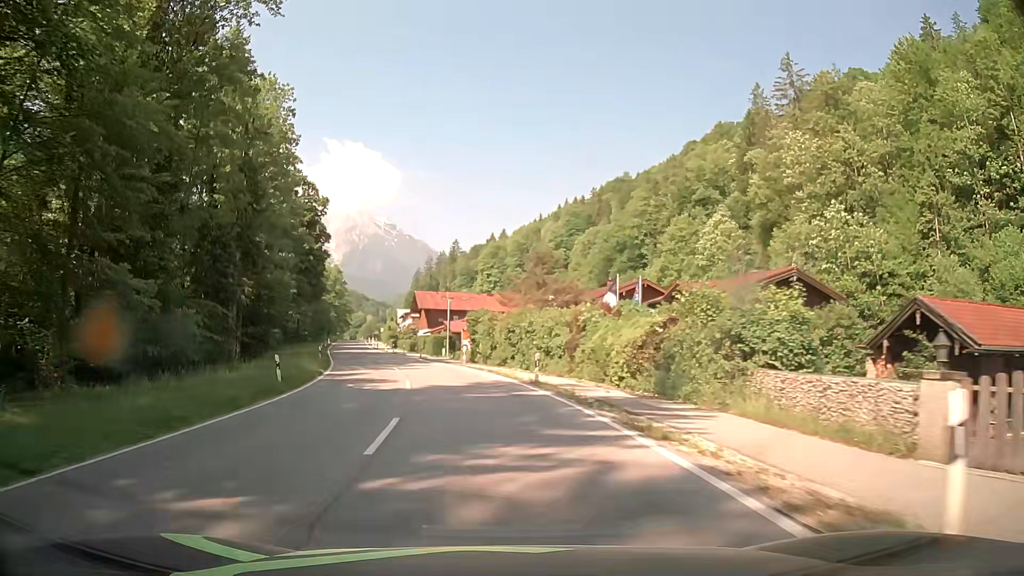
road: primary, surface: asphalt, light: Day
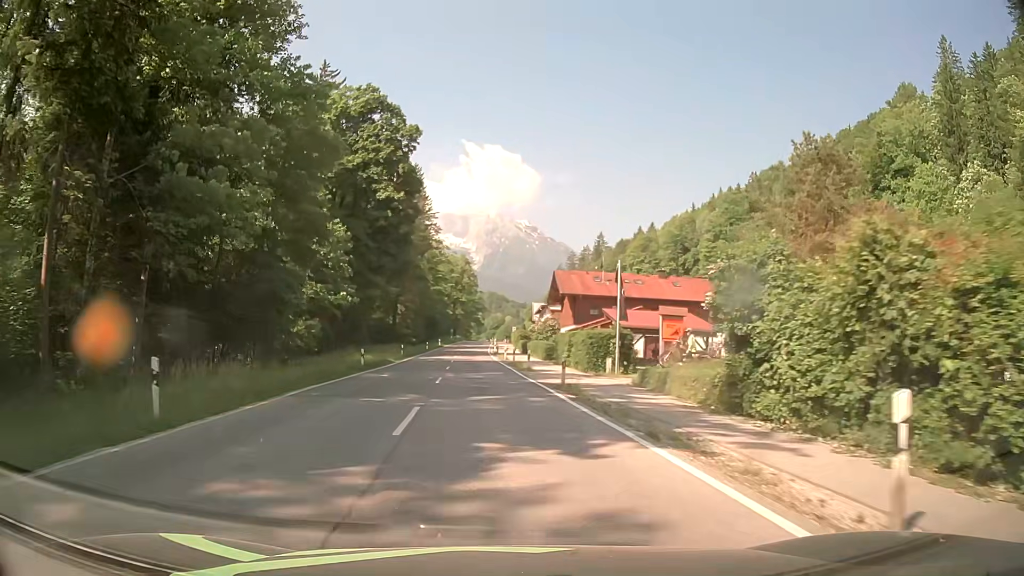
(-4.1, +34.3) m; -12°
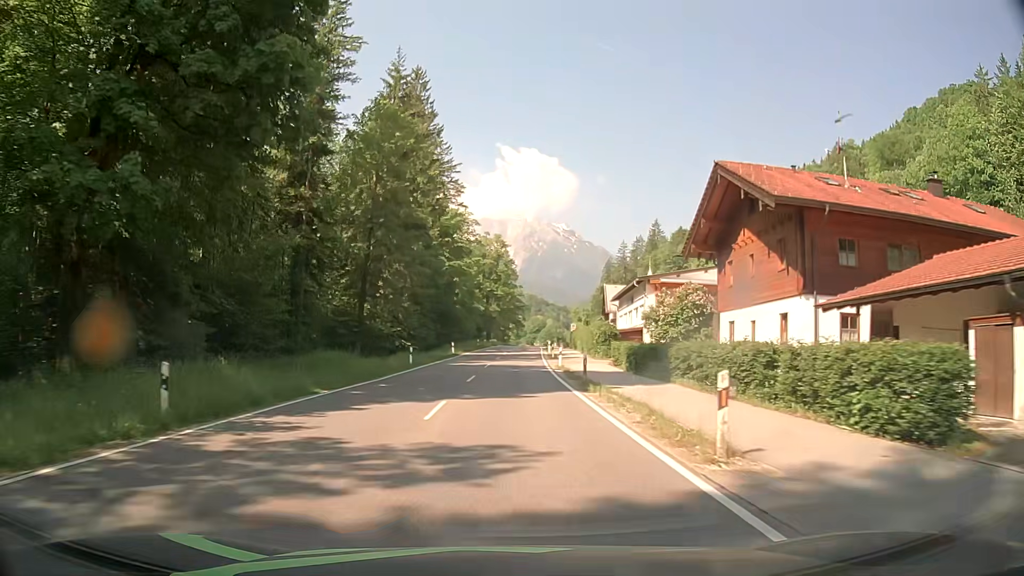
(-2.4, +45.7) m; -3°
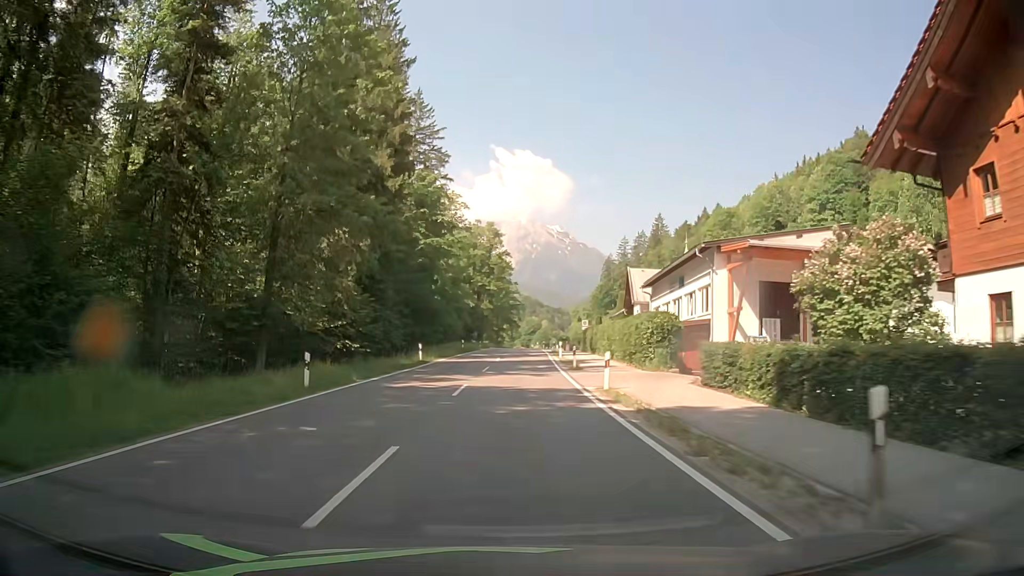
(0.0, +19.4) m; 0°
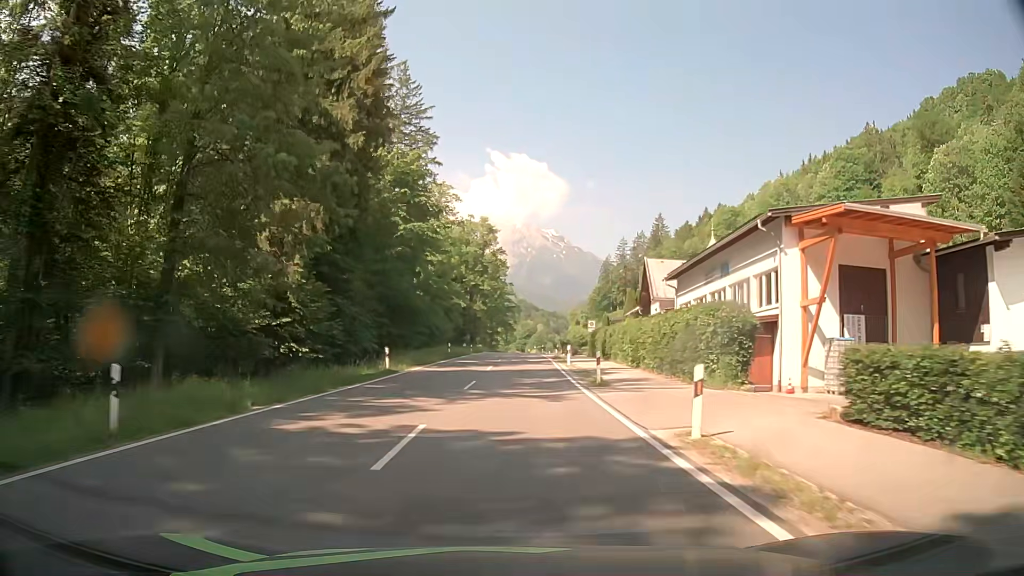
(0.0, +9.7) m; +1°
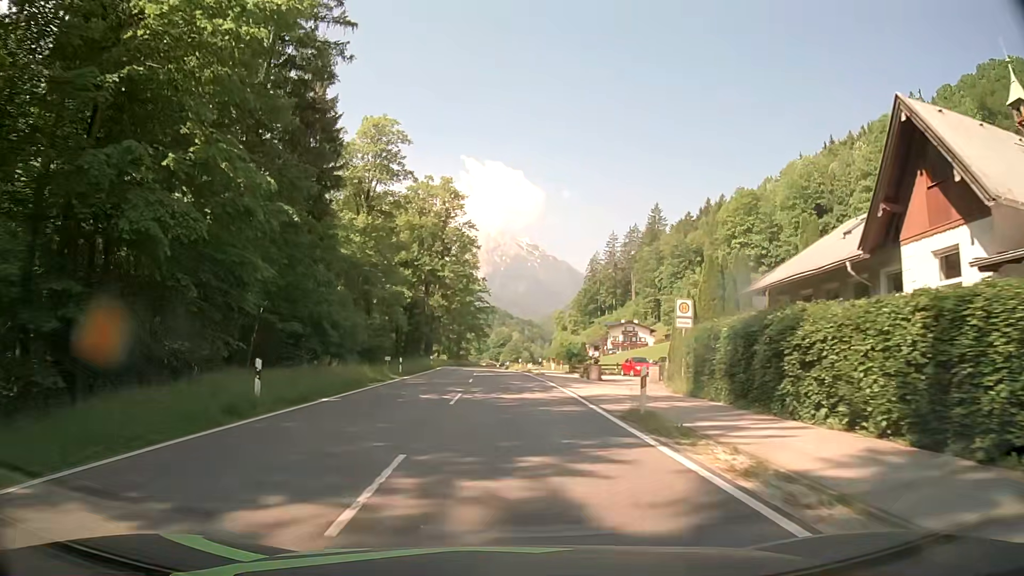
(+0.4, +38.4) m; +2°
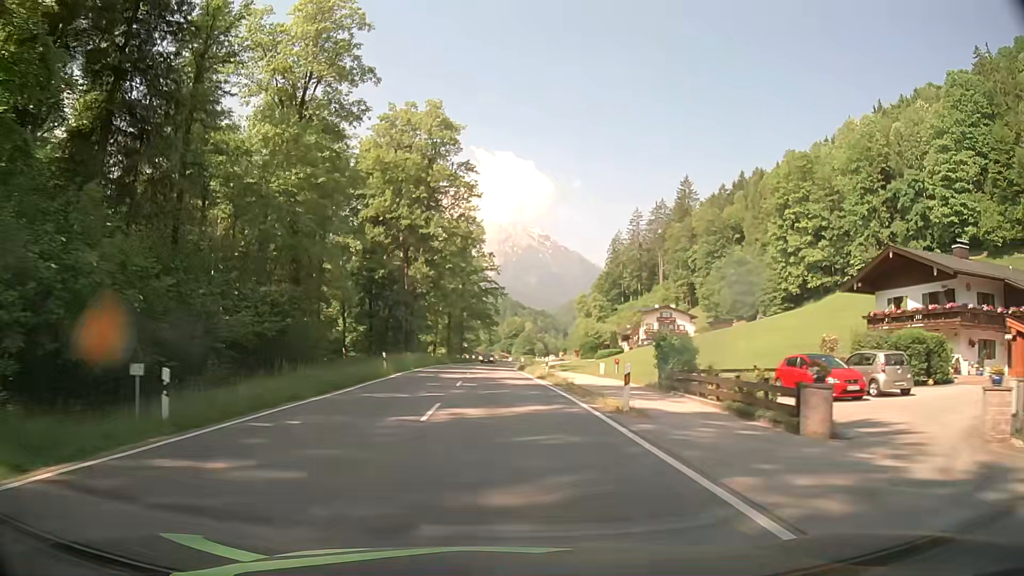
(0.0, +28.5) m; -1°
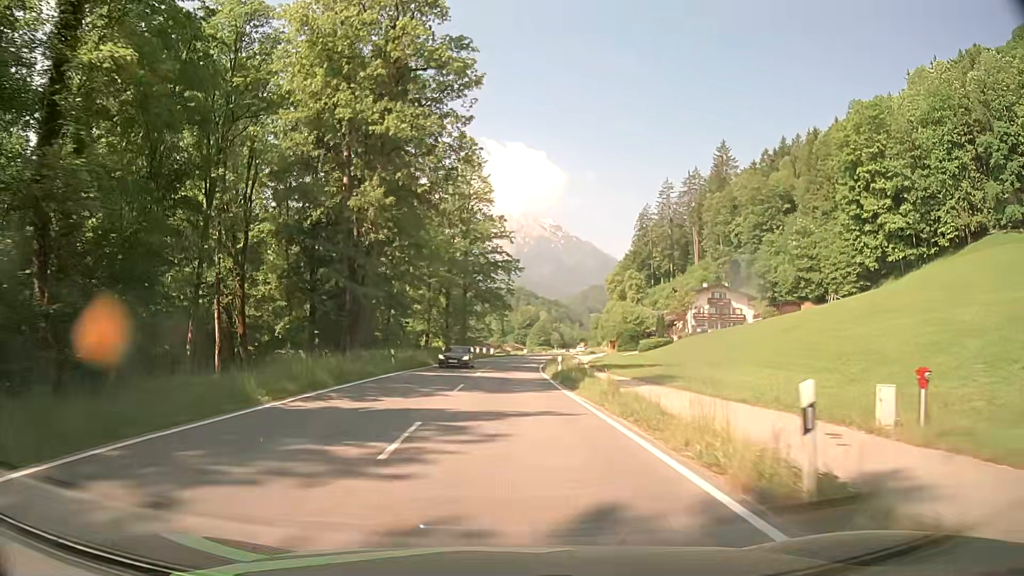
(-0.3, +28.9) m; -1°
(0, +10) (0, +20) (0, +30) (0, +40) (+1, +50) (+2, +60) (+3, +70) (+4, +80) (+6, +90) (+8, +99) m
